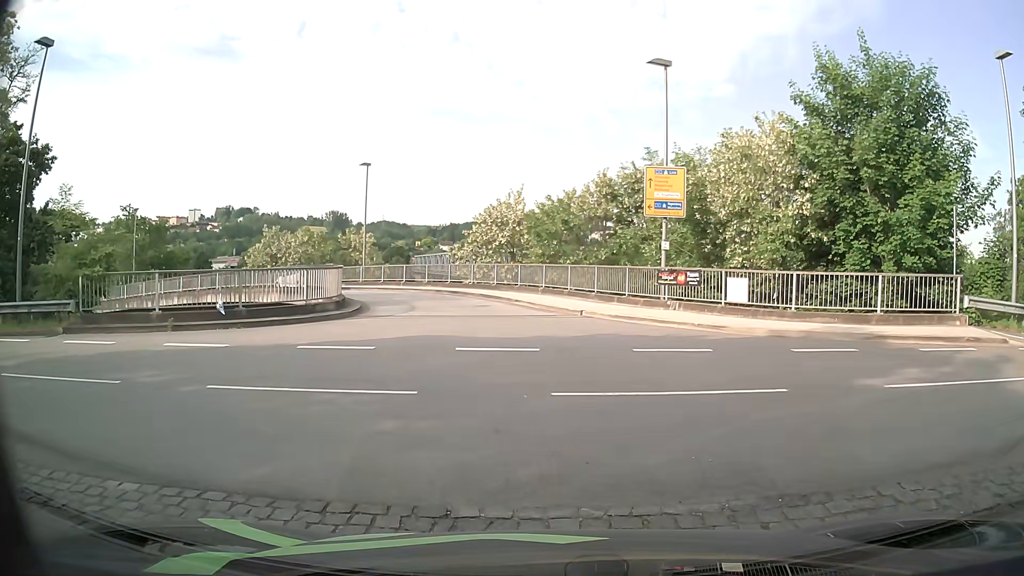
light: Day
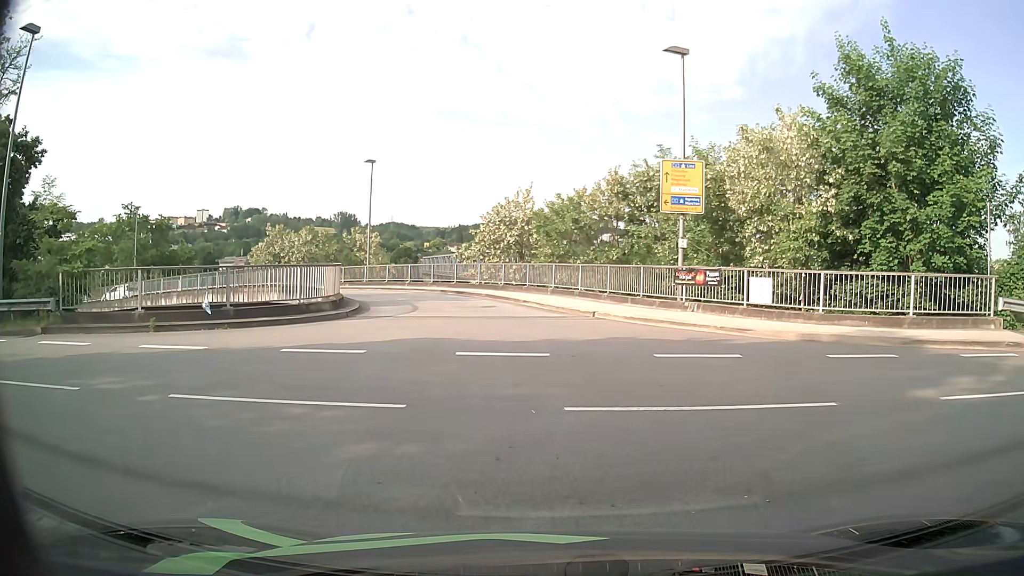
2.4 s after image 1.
(0.0, +1.2) m; 0°
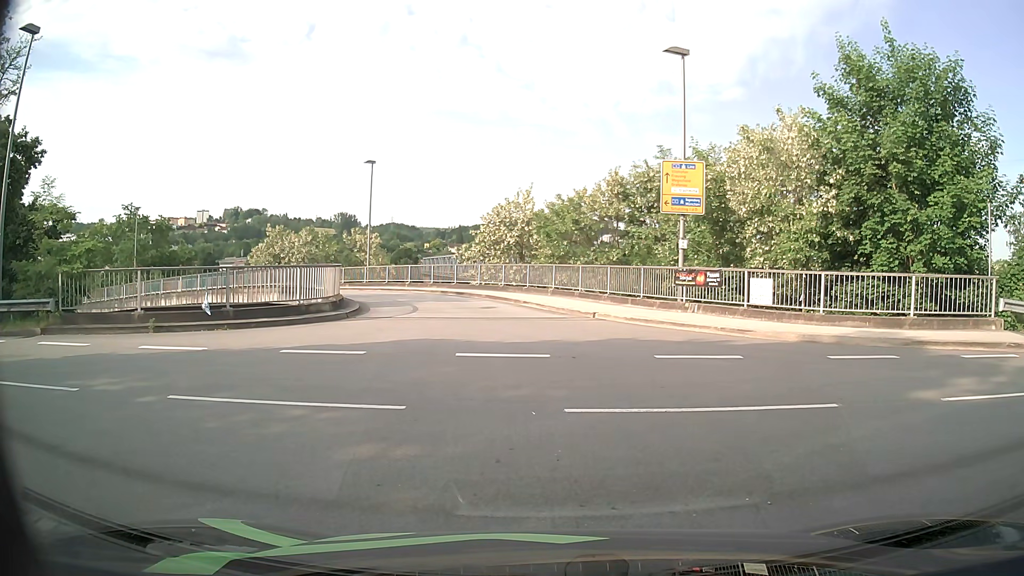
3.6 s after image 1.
(0.0, +0.1) m; 0°
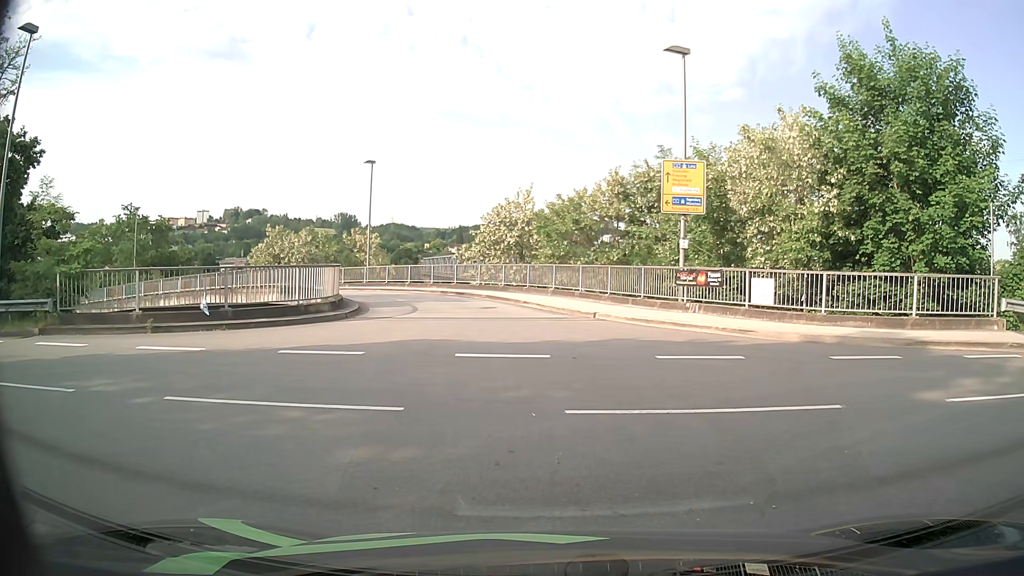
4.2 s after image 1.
(0.0, +0.1) m; 0°
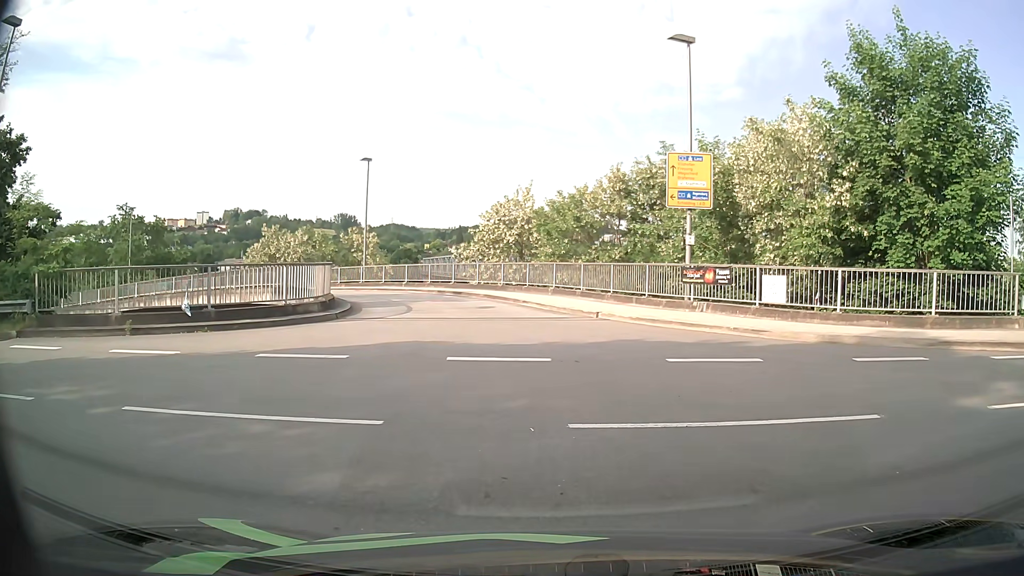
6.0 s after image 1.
(0.0, +0.9) m; 0°
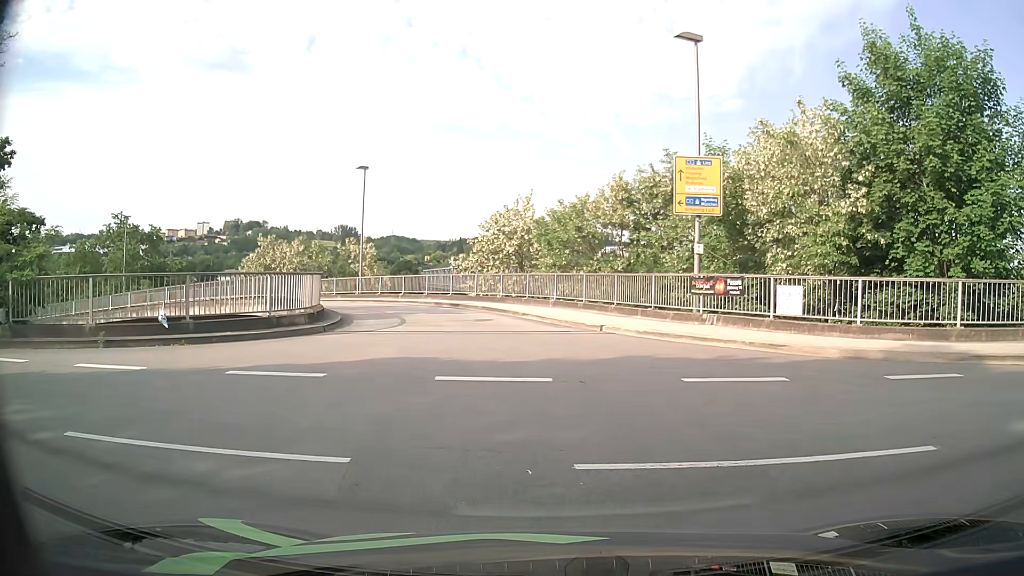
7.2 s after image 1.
(0.0, +1.1) m; 0°
